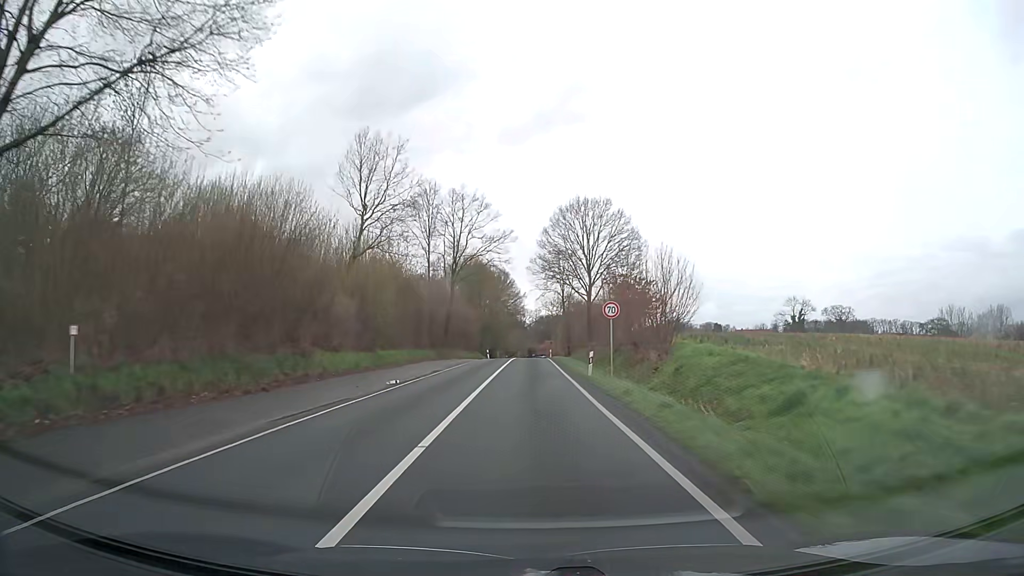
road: secondary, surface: asphalt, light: Day
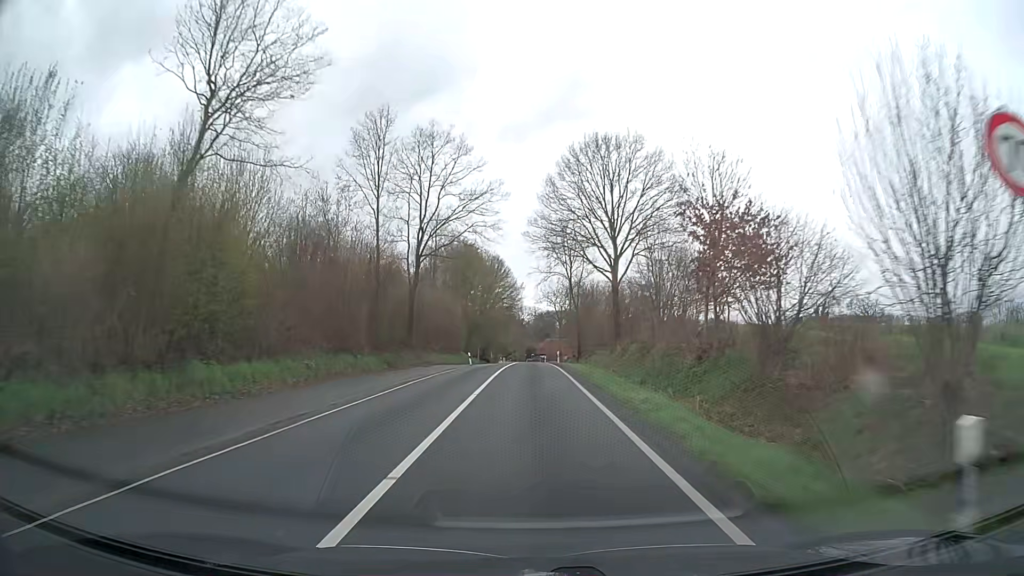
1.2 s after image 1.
(+0.1, +21.8) m; 0°
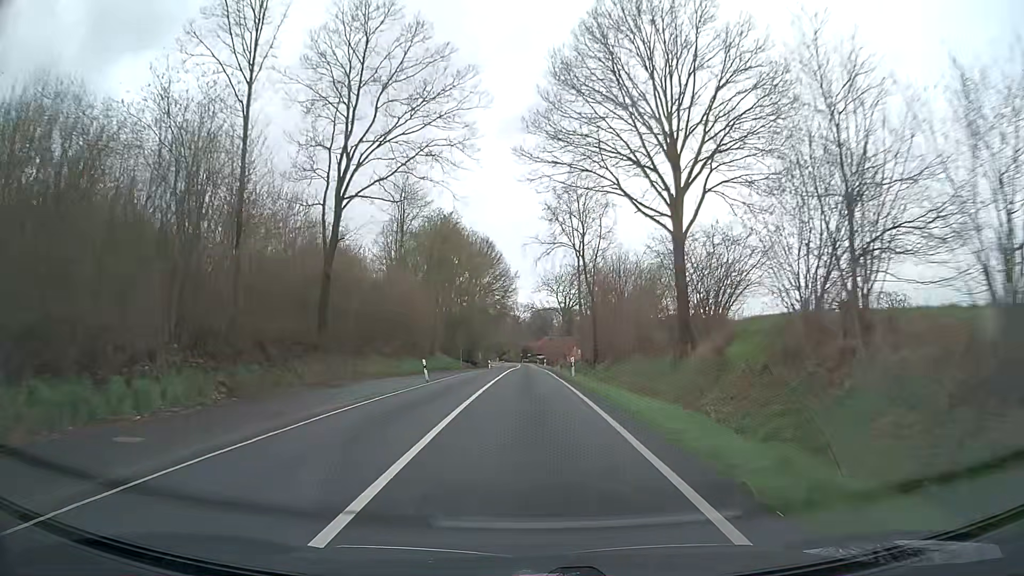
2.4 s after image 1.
(0.0, +21.4) m; 0°
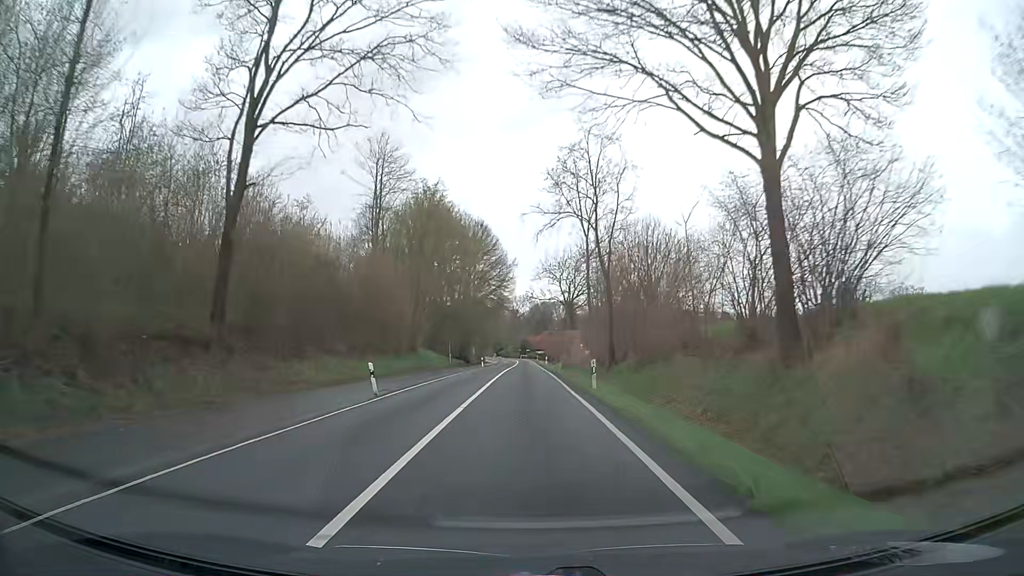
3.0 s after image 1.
(0.0, +10.7) m; 0°
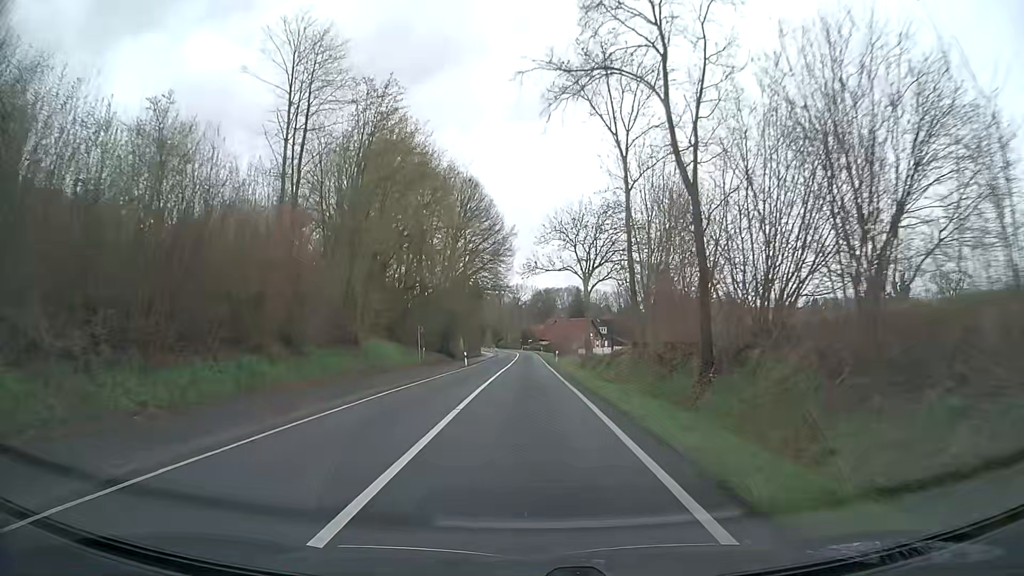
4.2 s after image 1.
(0.0, +21.4) m; 0°
